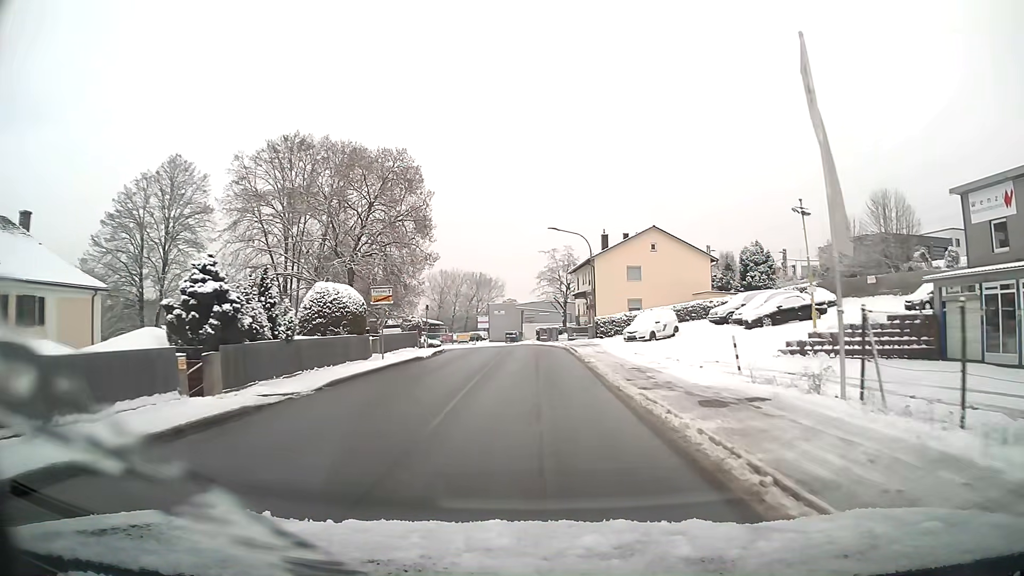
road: unclassified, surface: asphalt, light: Day
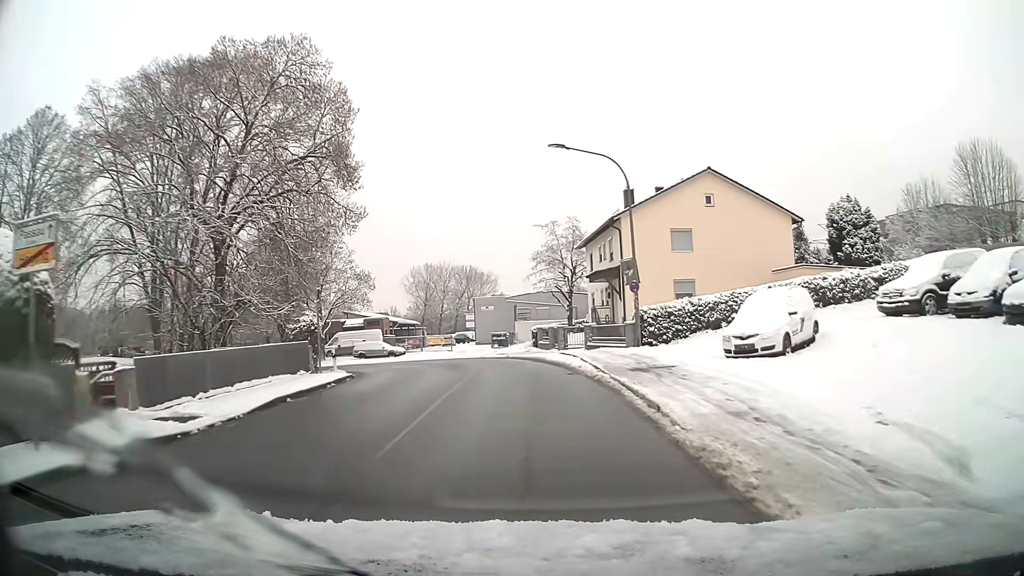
(+0.1, +20.0) m; 0°
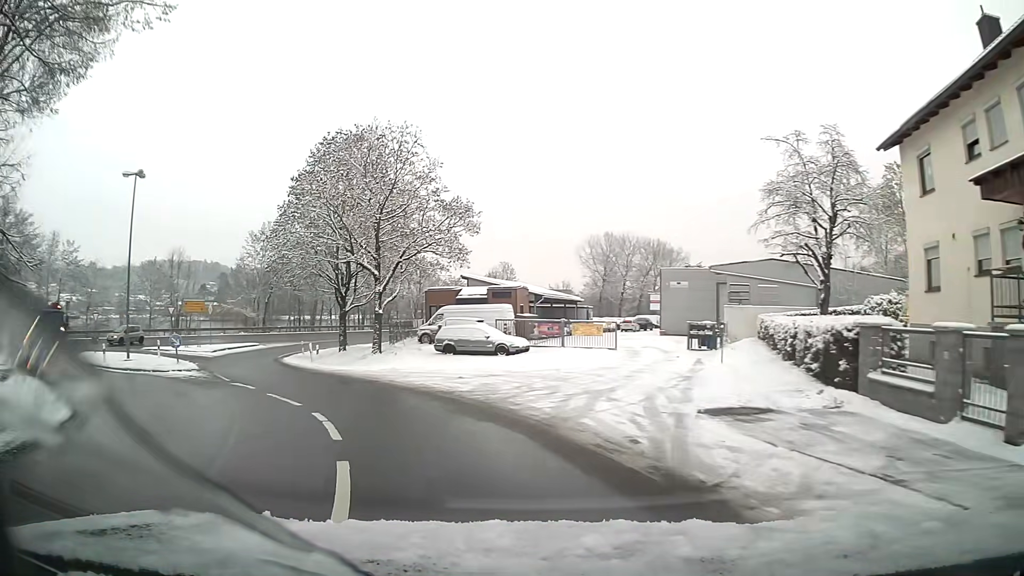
(-2.7, +26.5) m; -20°
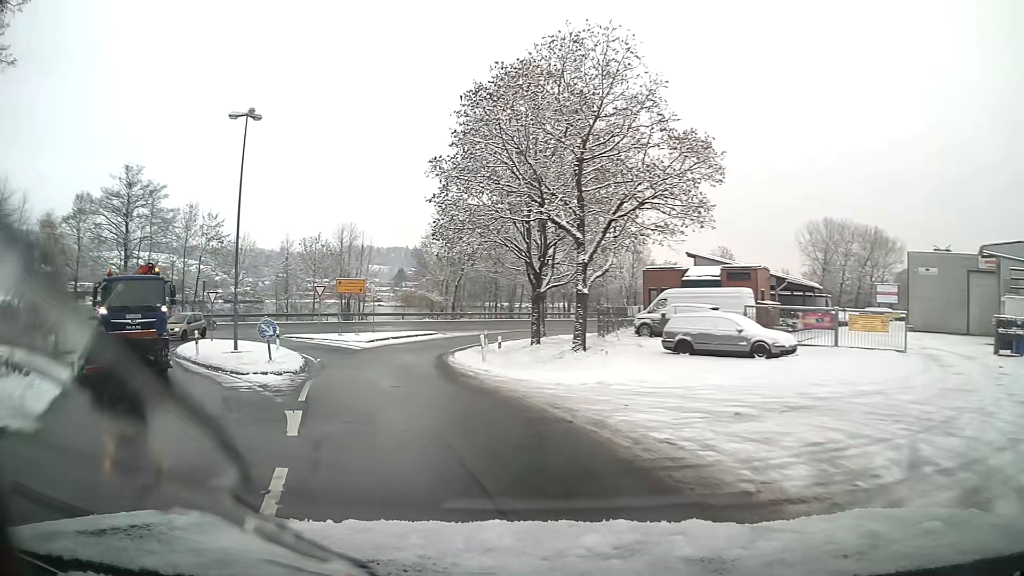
(-1.5, +9.9) m; -17°
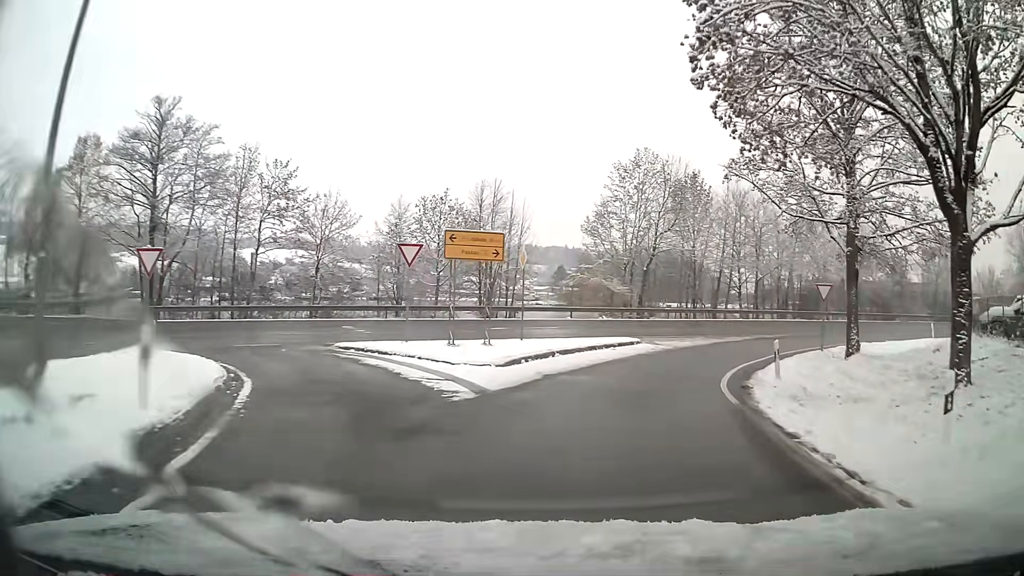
(-3.1, +21.7) m; -6°
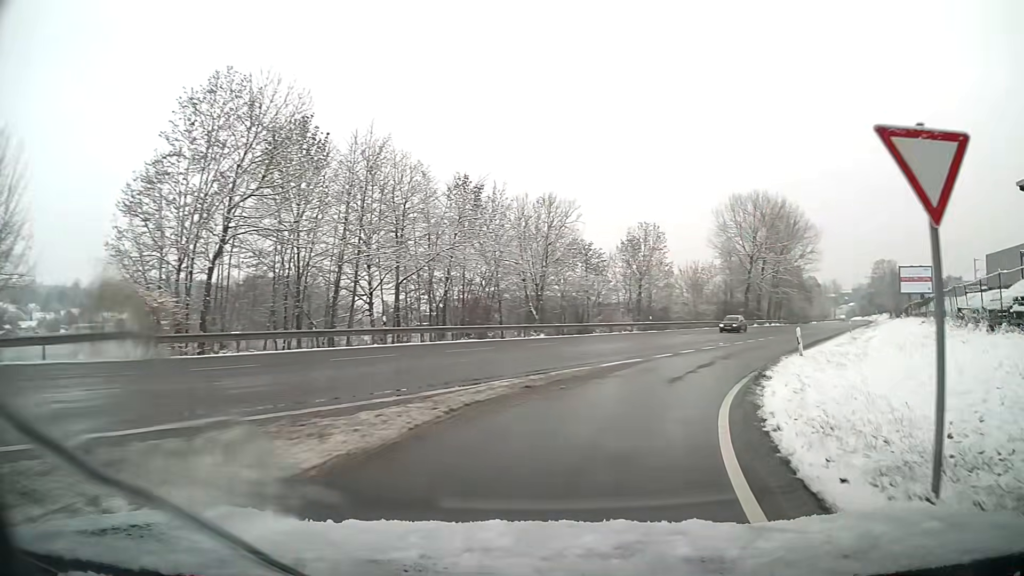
(+6.1, +22.5) m; +33°
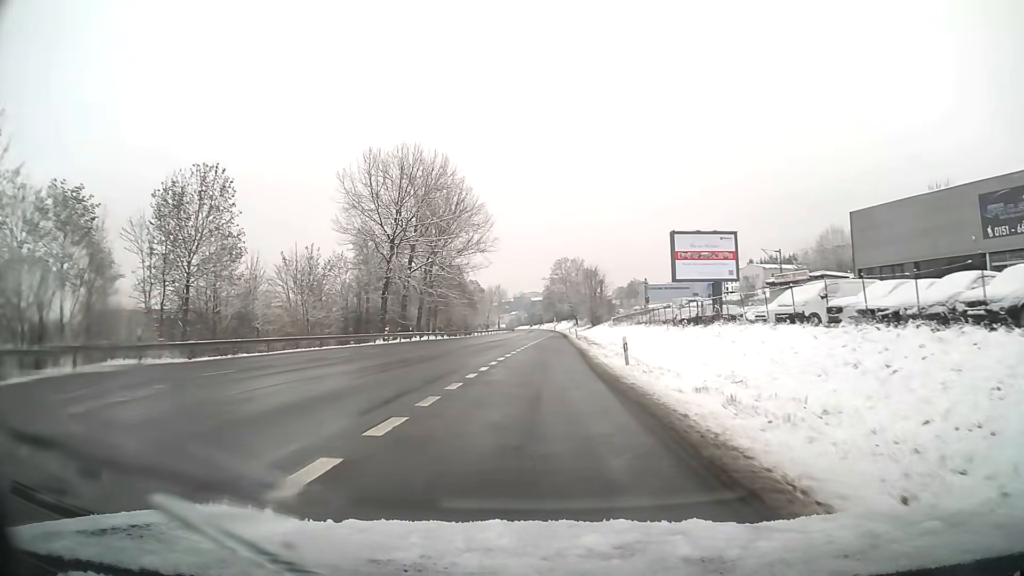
(+10.2, +32.9) m; +25°
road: primary
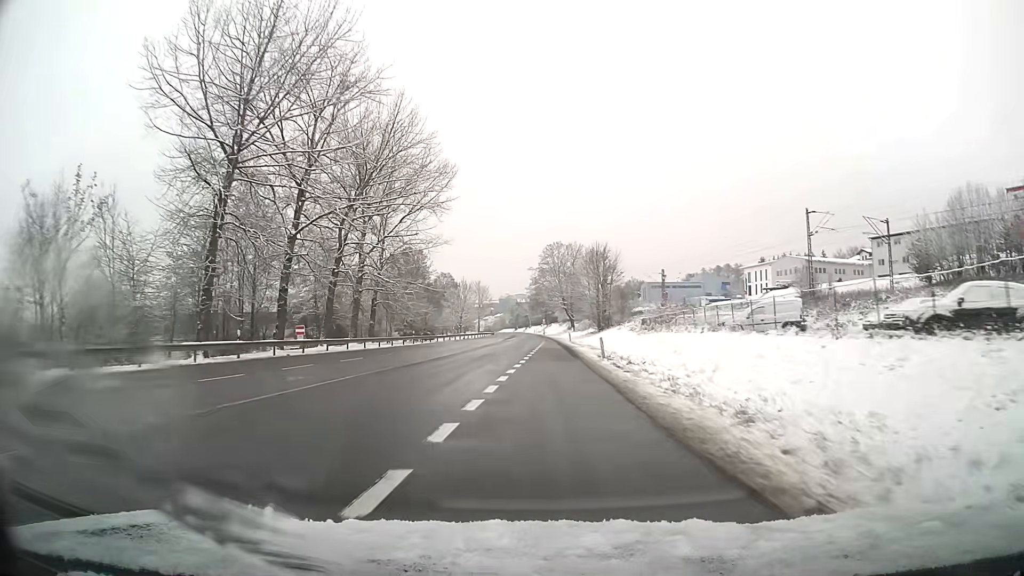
(+0.4, +37.7) m; 0°
